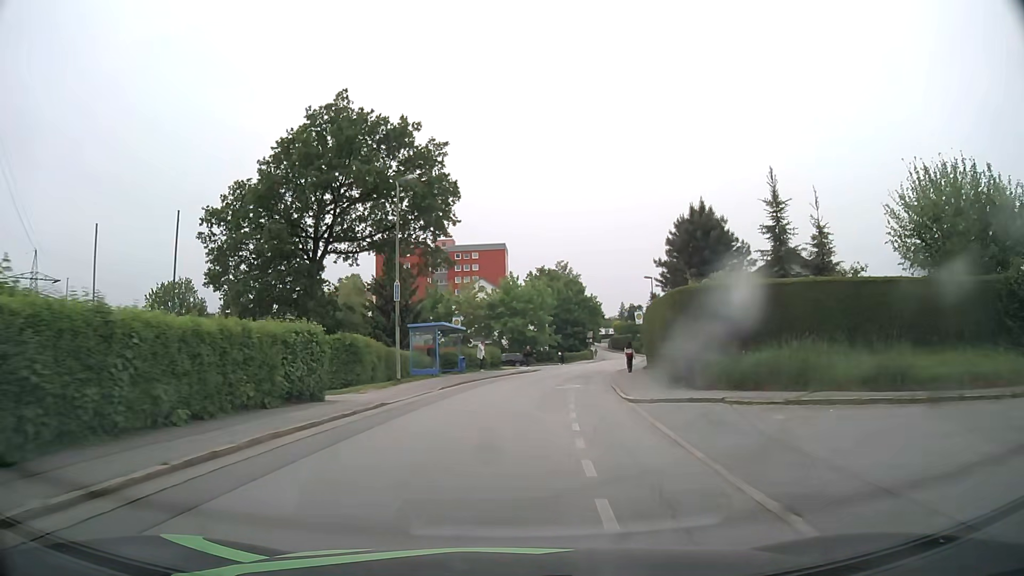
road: residential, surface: asphalt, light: Day
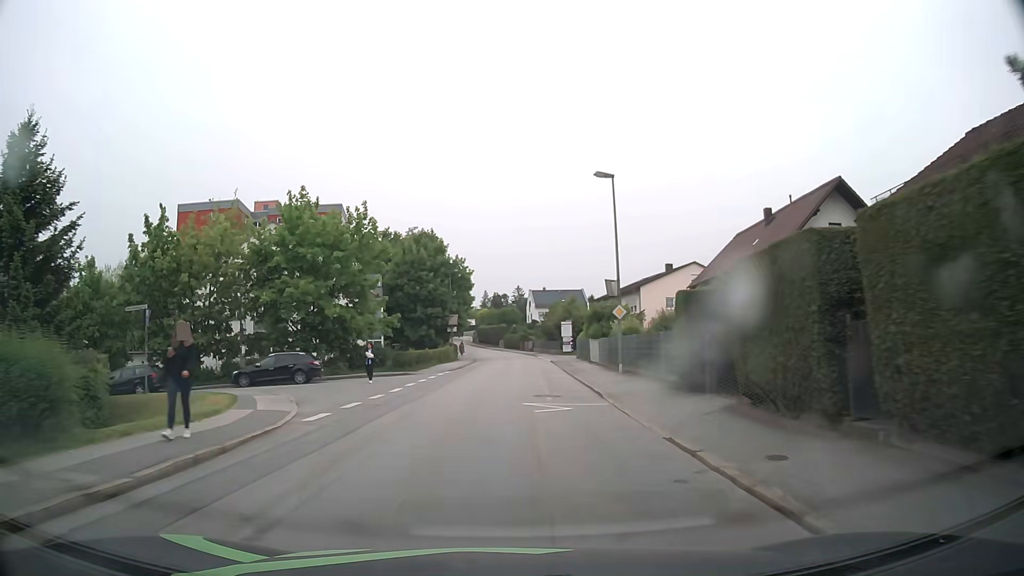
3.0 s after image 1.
(+3.8, +37.7) m; +12°
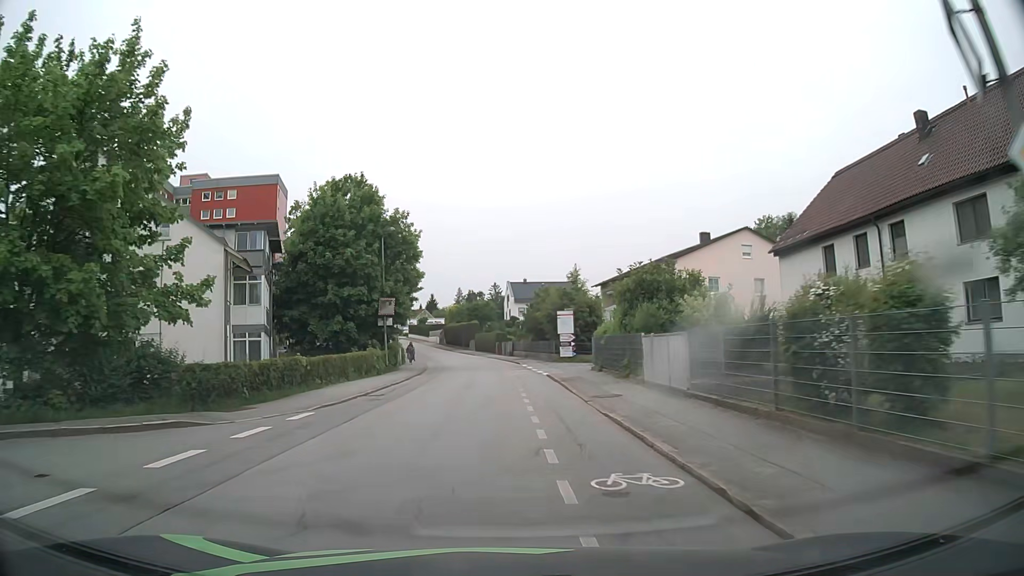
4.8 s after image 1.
(+0.7, +23.1) m; +2°
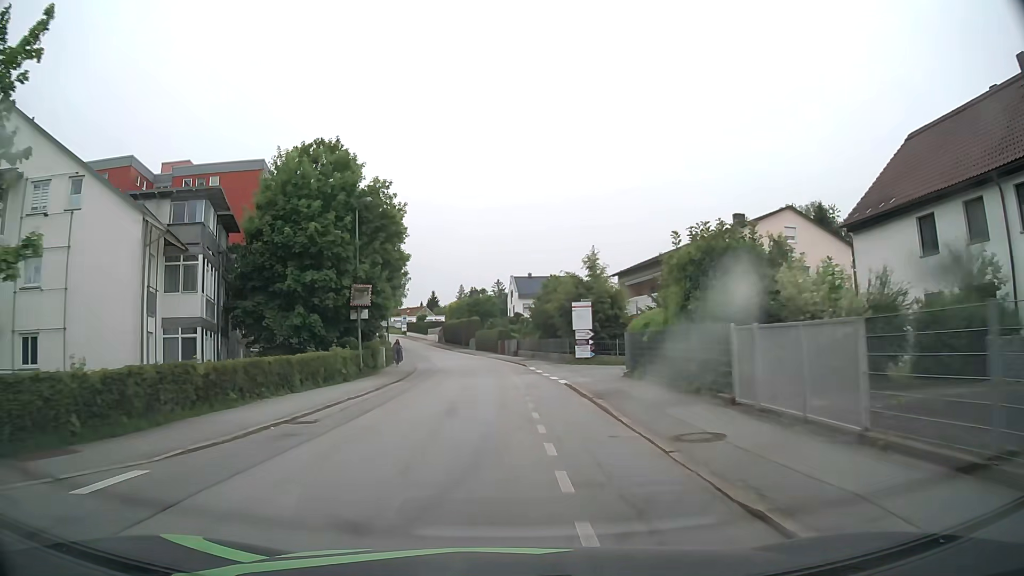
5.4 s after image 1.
(0.0, +7.7) m; 0°
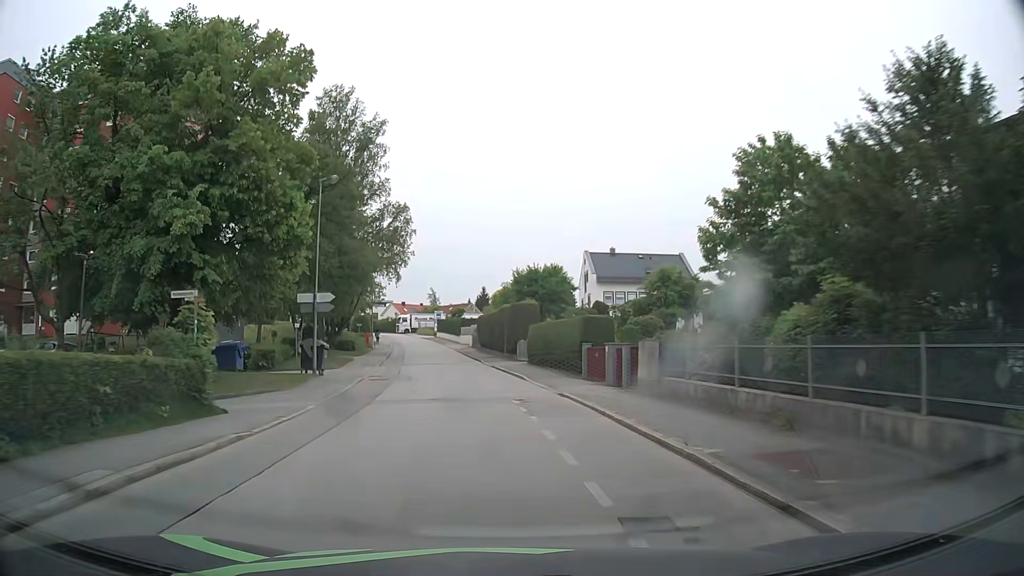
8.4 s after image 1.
(-1.2, +38.2) m; -6°
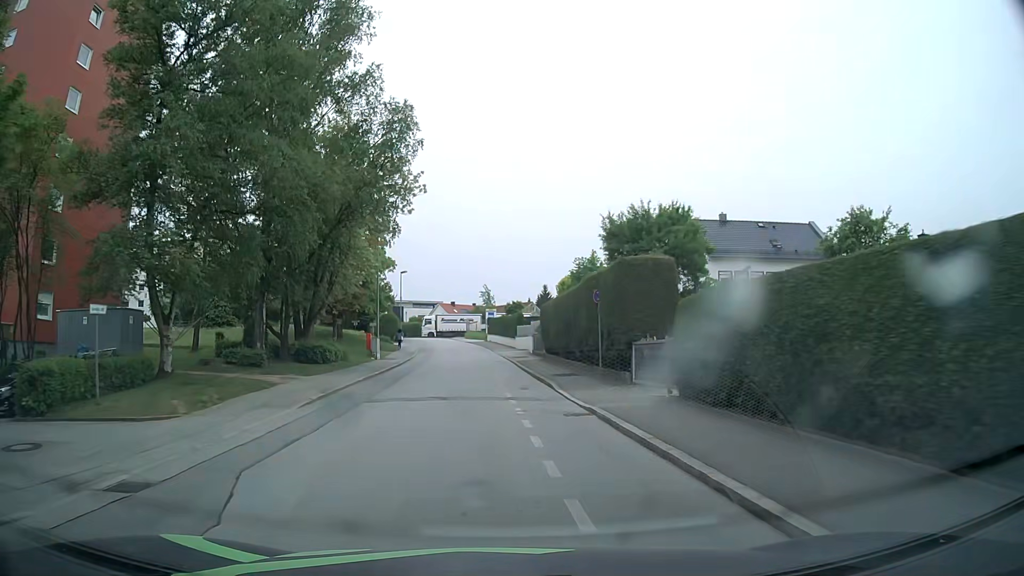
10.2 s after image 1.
(-0.7, +22.7) m; -4°
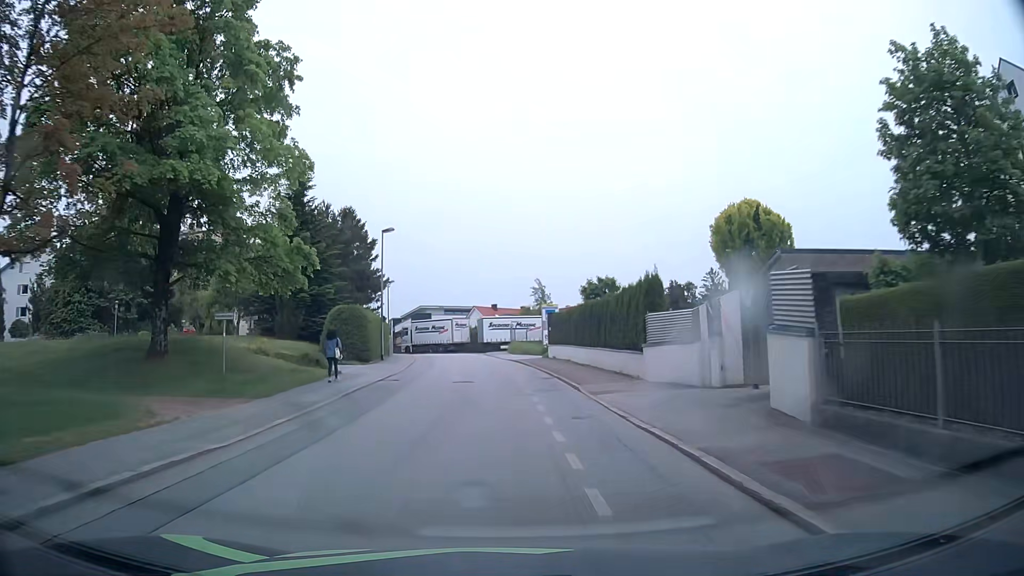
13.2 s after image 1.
(-1.6, +37.5) m; -4°
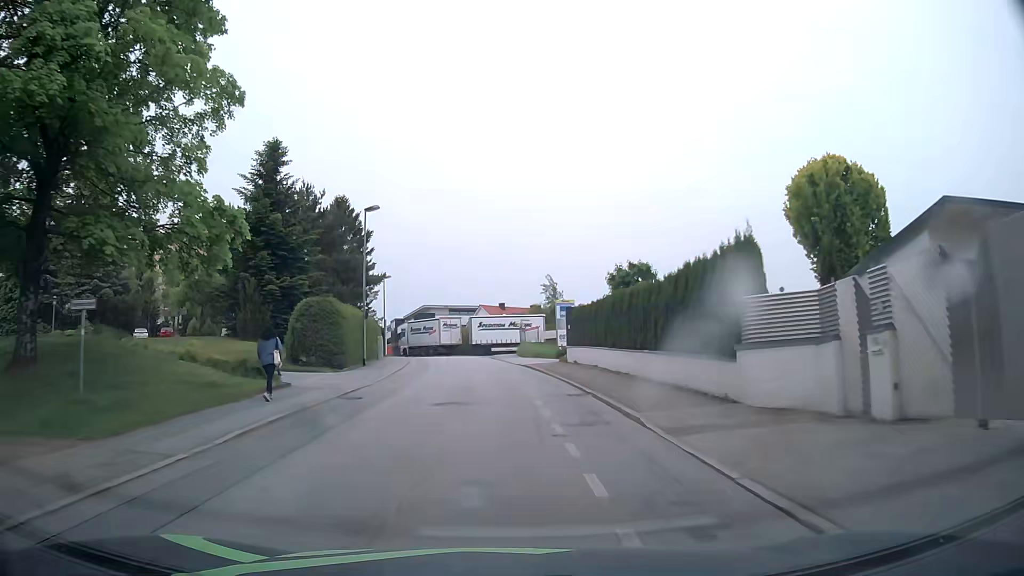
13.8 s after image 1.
(0.0, +7.4) m; 0°
(0, +10) (-1, +20) (-1, +30) (-2, +40) (-3, +50) (-3, +60) (+4, +67) (+13, +72) (+21, +77) (+29, +83) m
